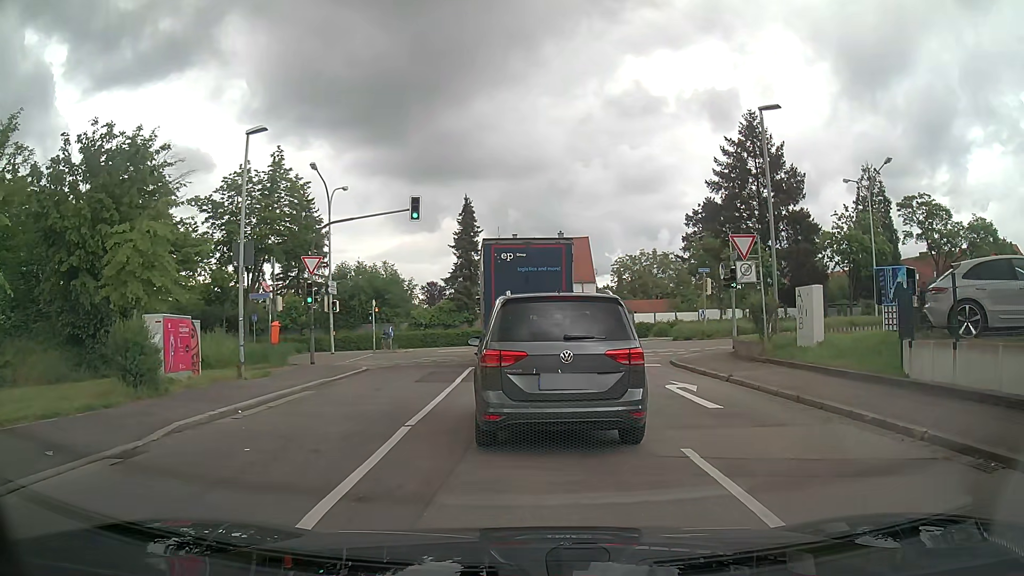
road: residential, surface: asphalt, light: Day
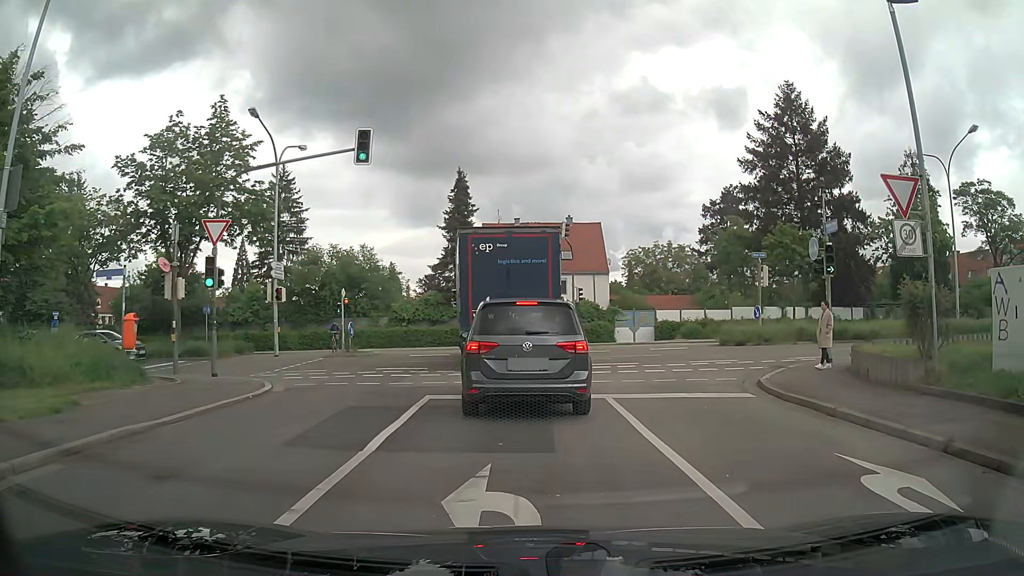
(0.0, +8.7) m; +1°
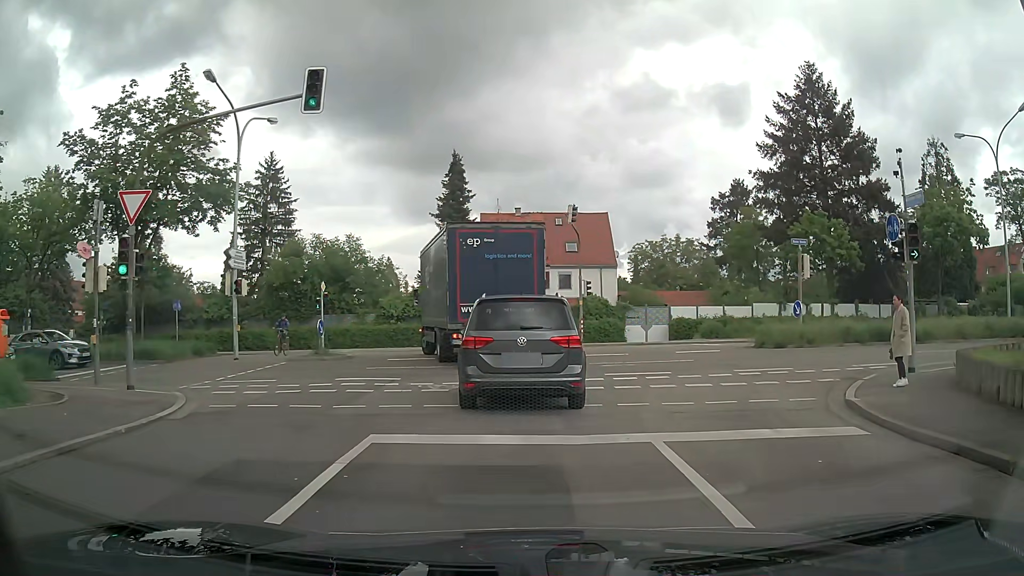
(-0.1, +4.3) m; -2°
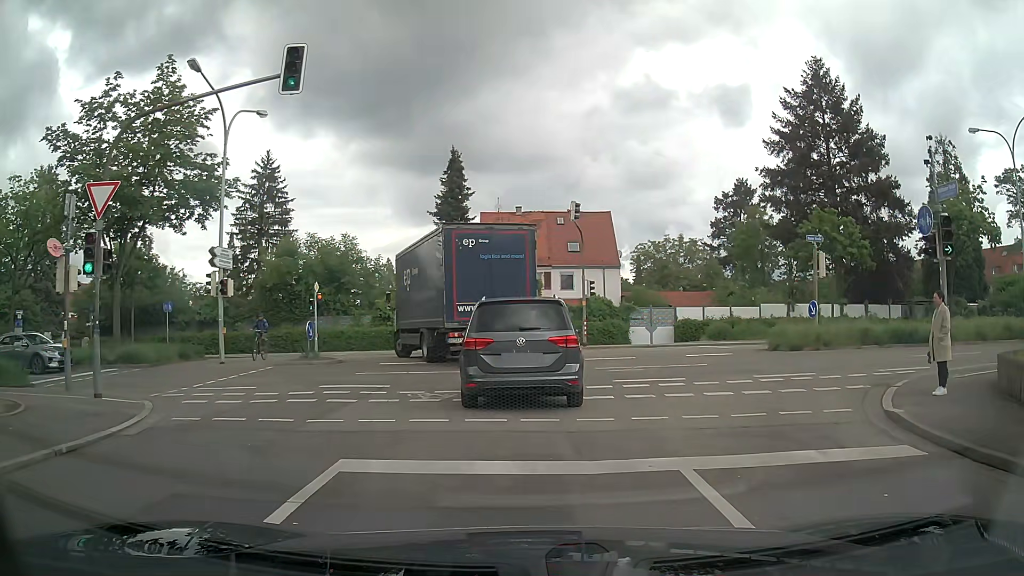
(0.0, +1.3) m; 0°
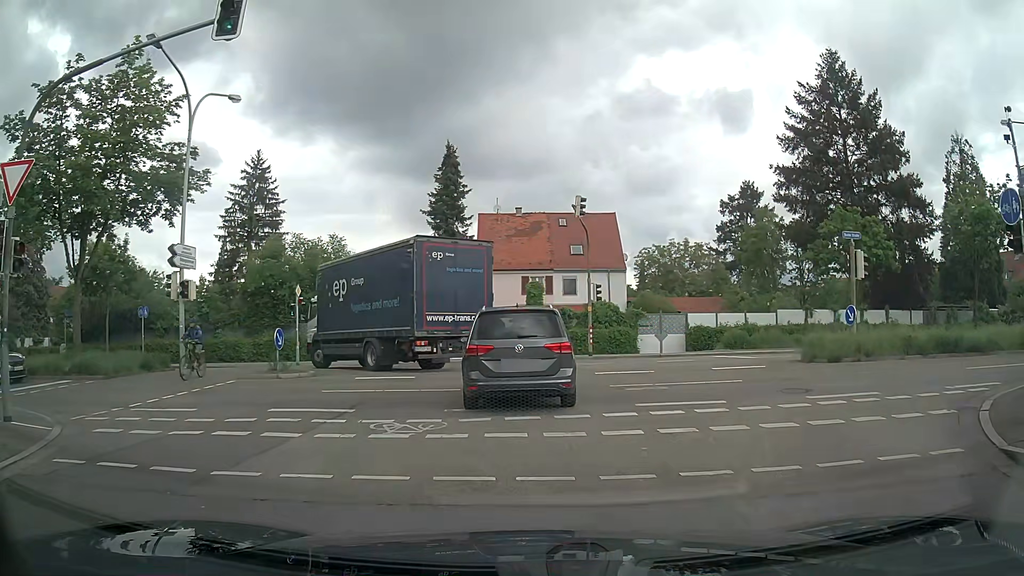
(0.0, +3.0) m; +1°
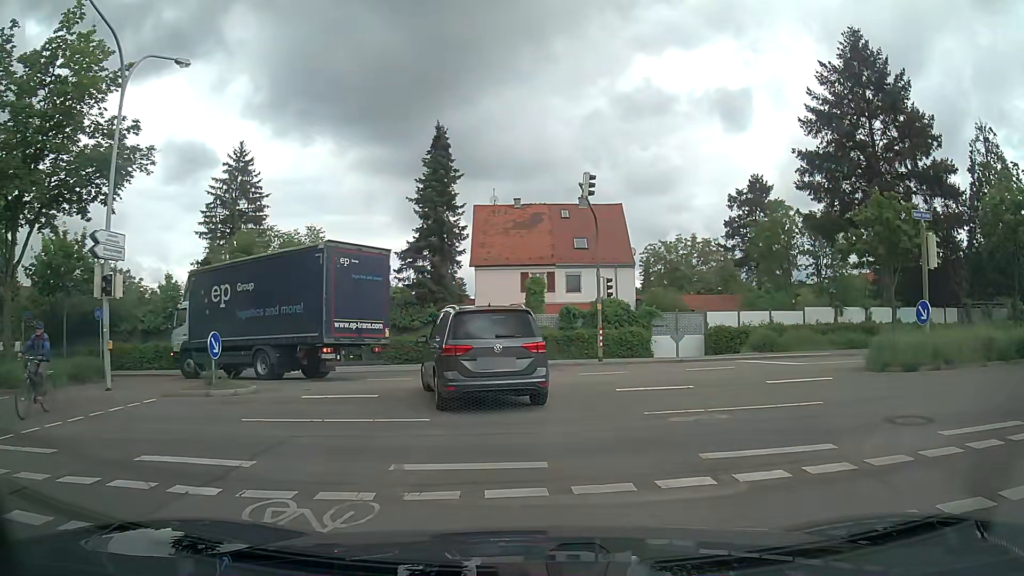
(0.0, +4.3) m; -1°
